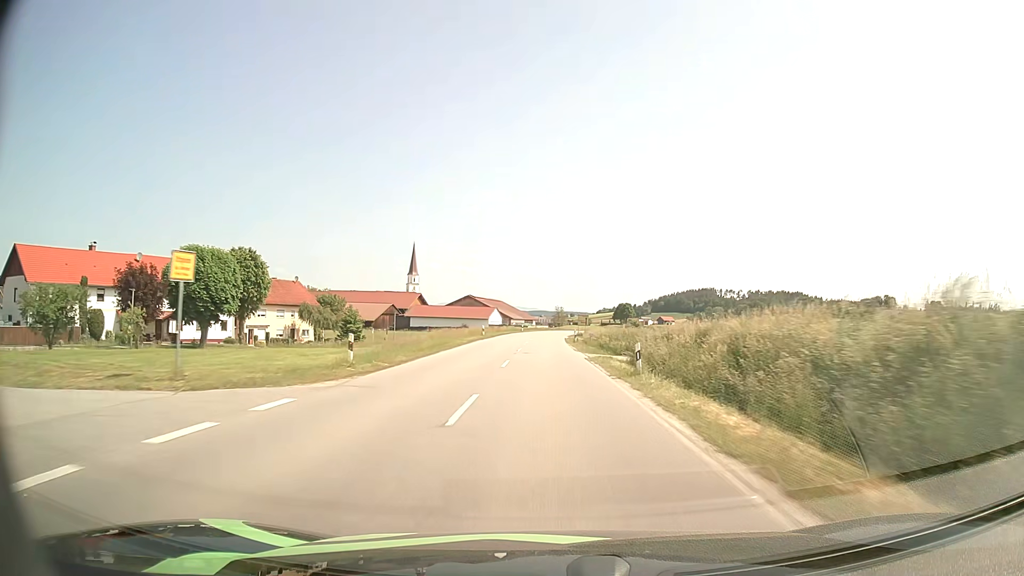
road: secondary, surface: asphalt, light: Day
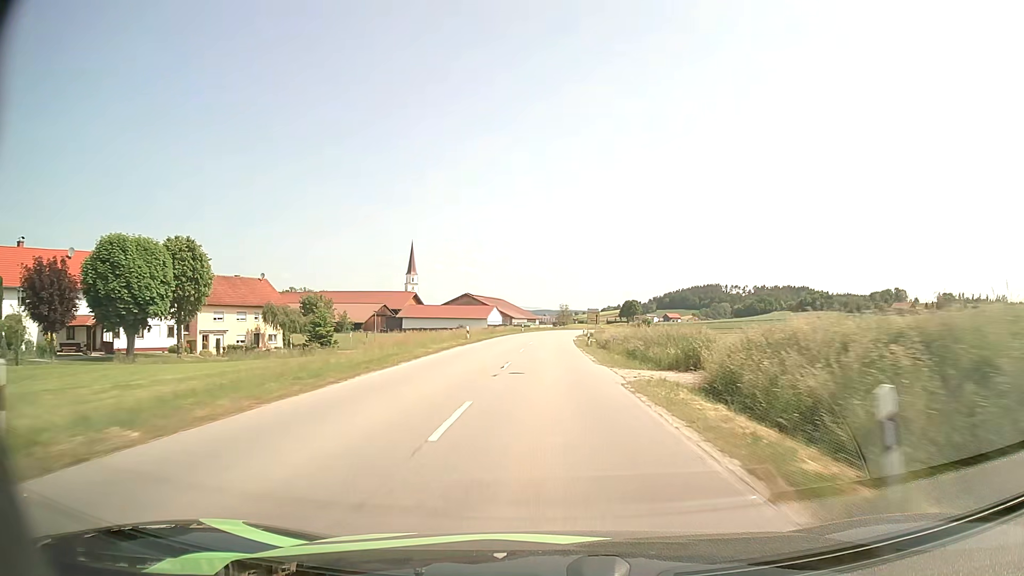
(0.0, +13.3) m; 0°
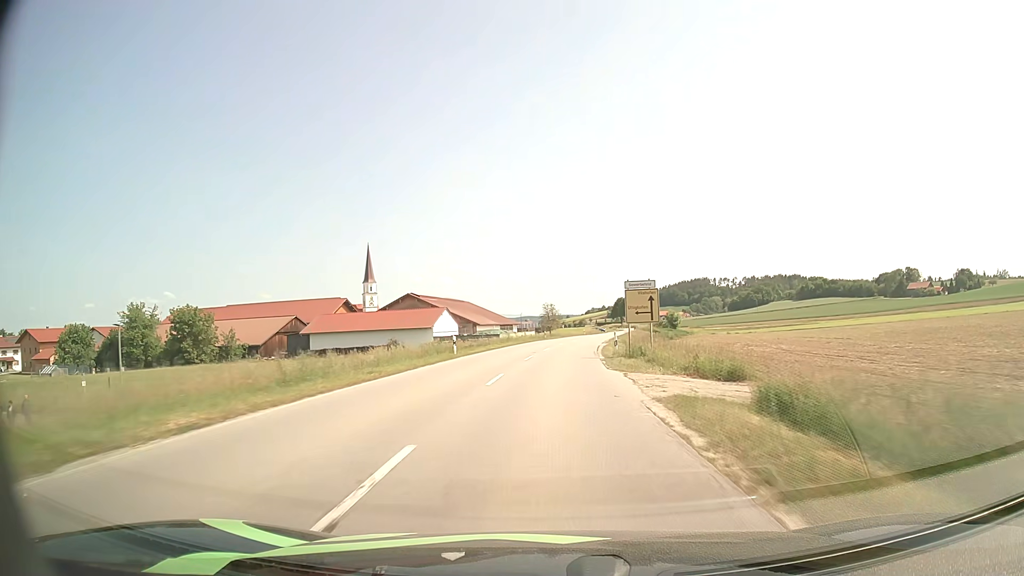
(+0.4, +52.1) m; +1°
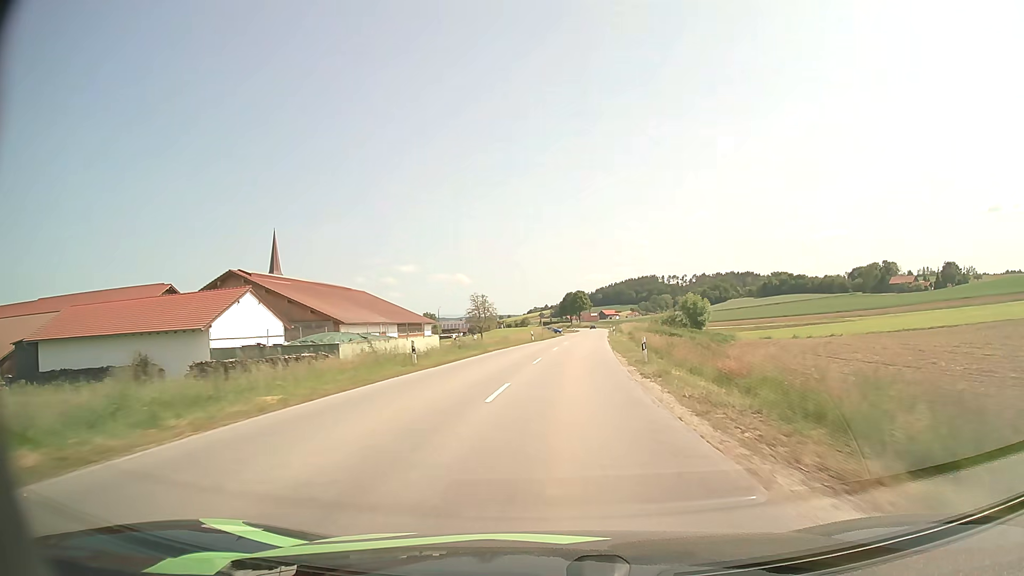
(+2.0, +51.7) m; +5°
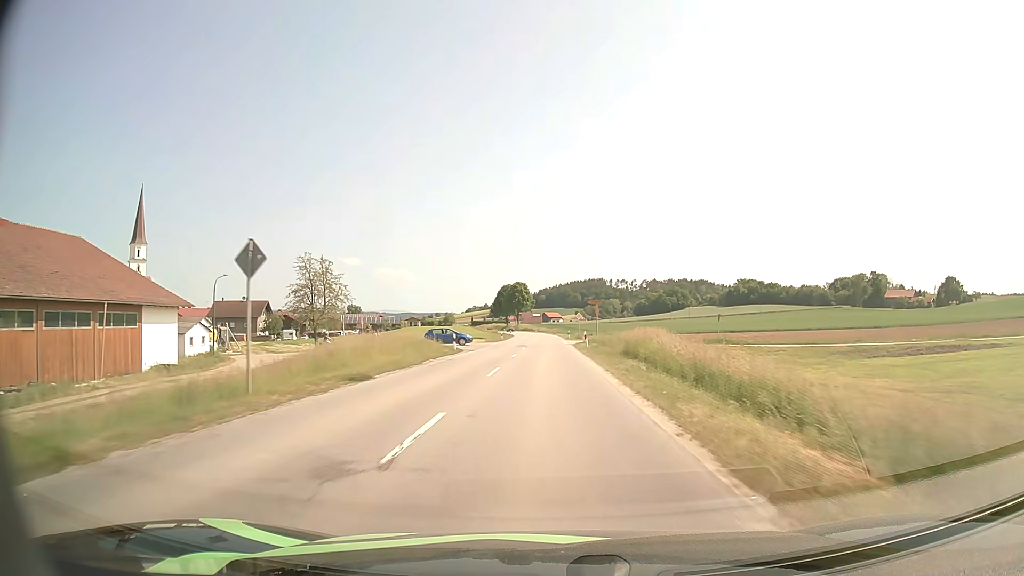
(+3.9, +65.3) m; +5°
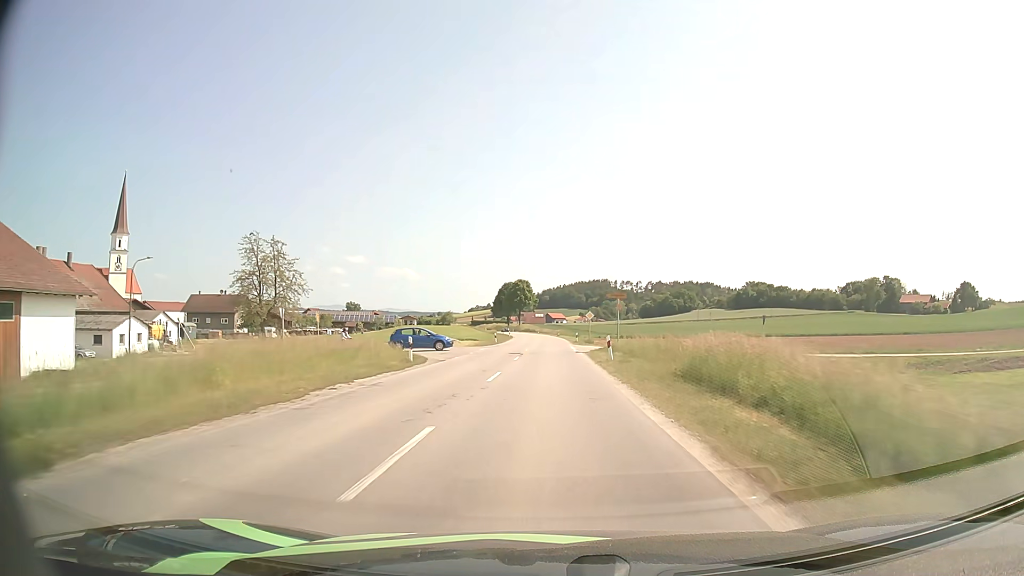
(0.0, +13.4) m; 0°
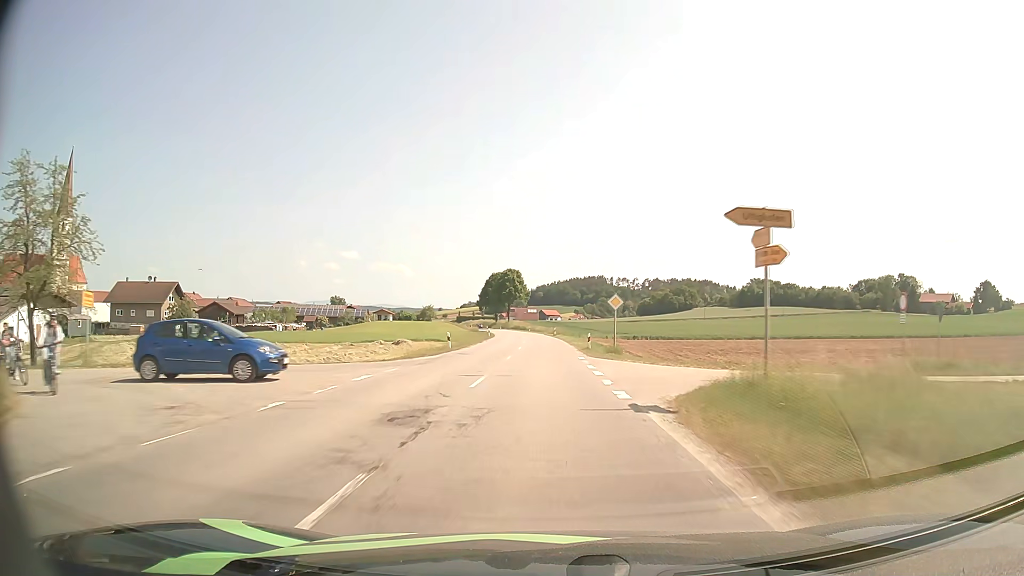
(+0.1, +27.0) m; +1°
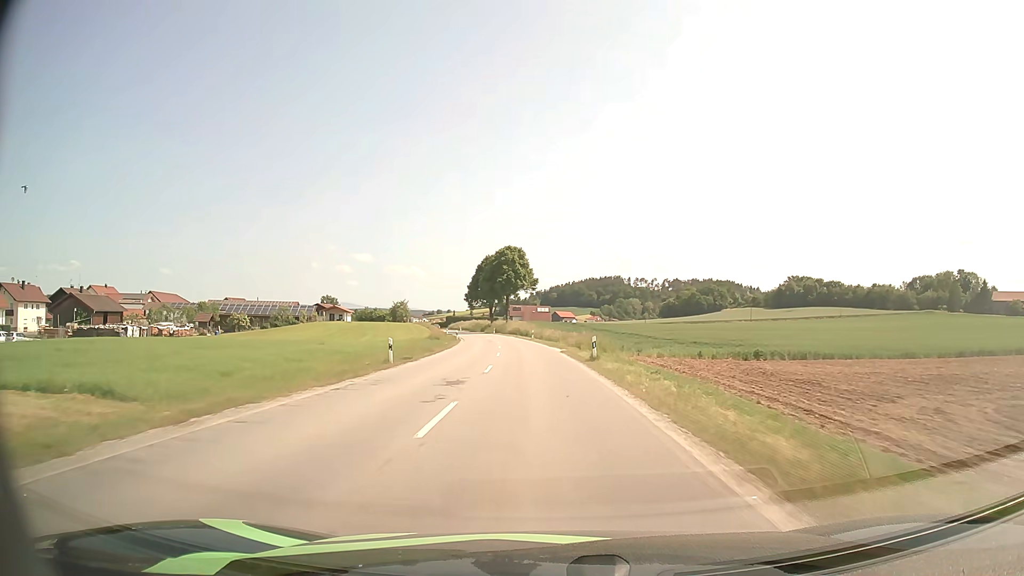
(-0.4, +54.2) m; -1°
(0, +10) (0, +20) (-1, +30) (-1, +40) (-2, +50) (-3, +60) (-4, +70) (-6, +80) (-7, +90) (-9, +99) m
